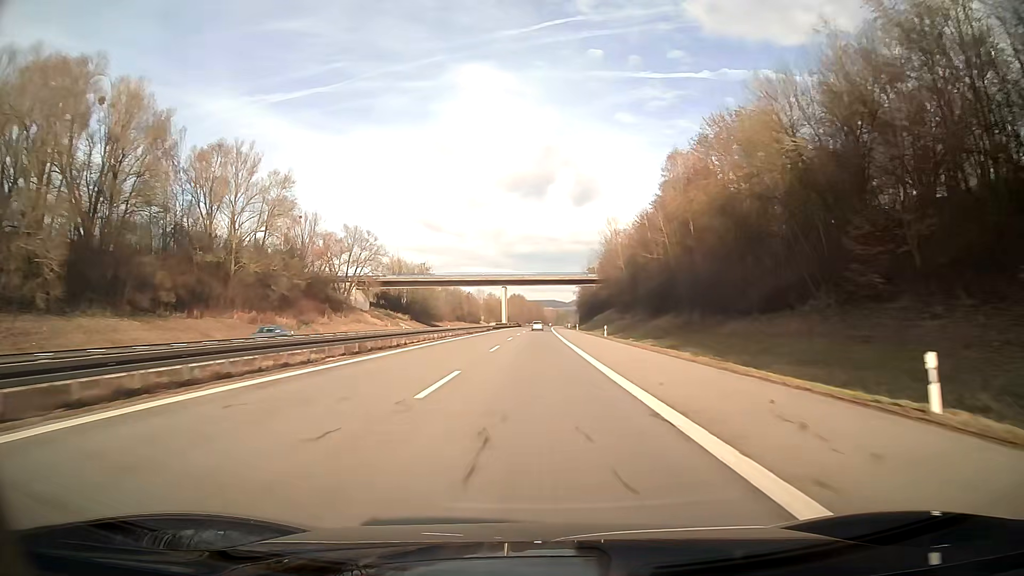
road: motorway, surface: asphalt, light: Day
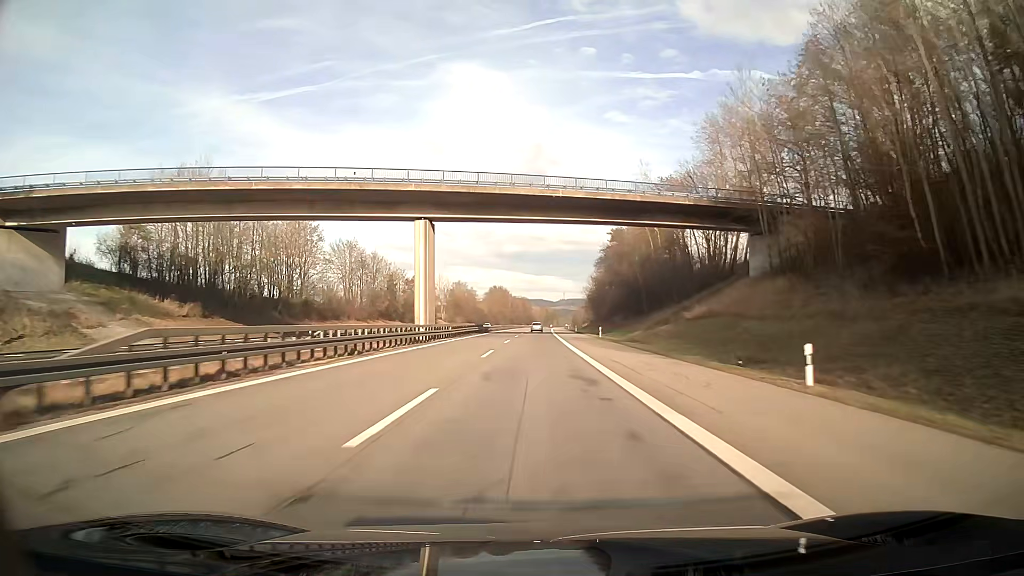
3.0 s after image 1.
(+0.8, +95.4) m; +1°
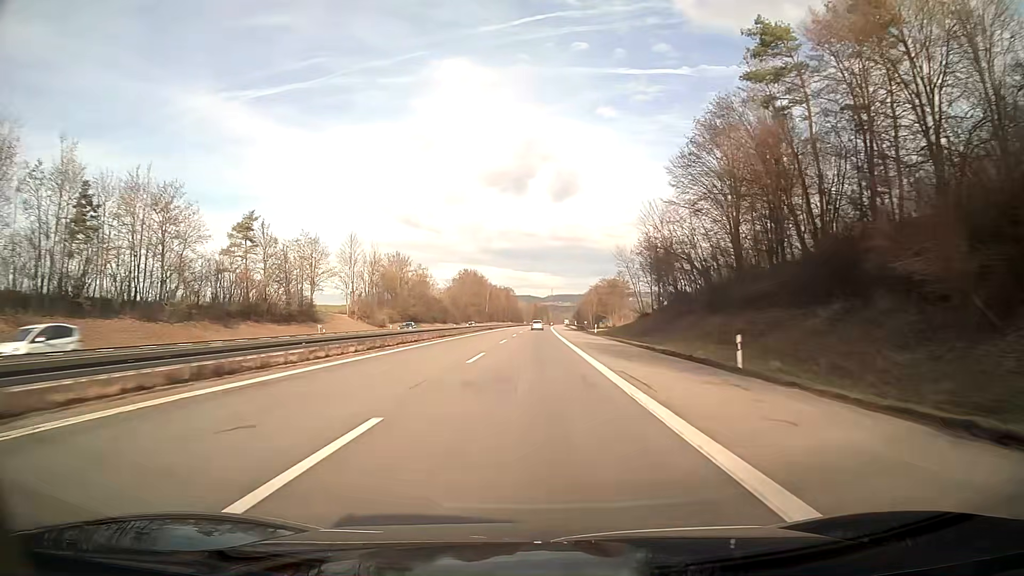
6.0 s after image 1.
(+0.8, +95.3) m; +1°
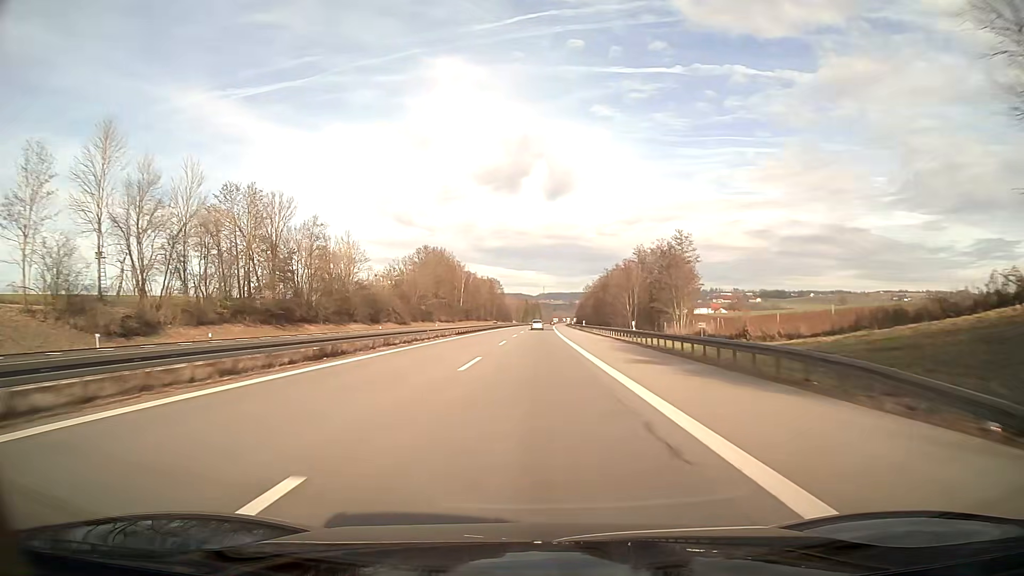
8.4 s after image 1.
(+0.7, +76.3) m; +1°
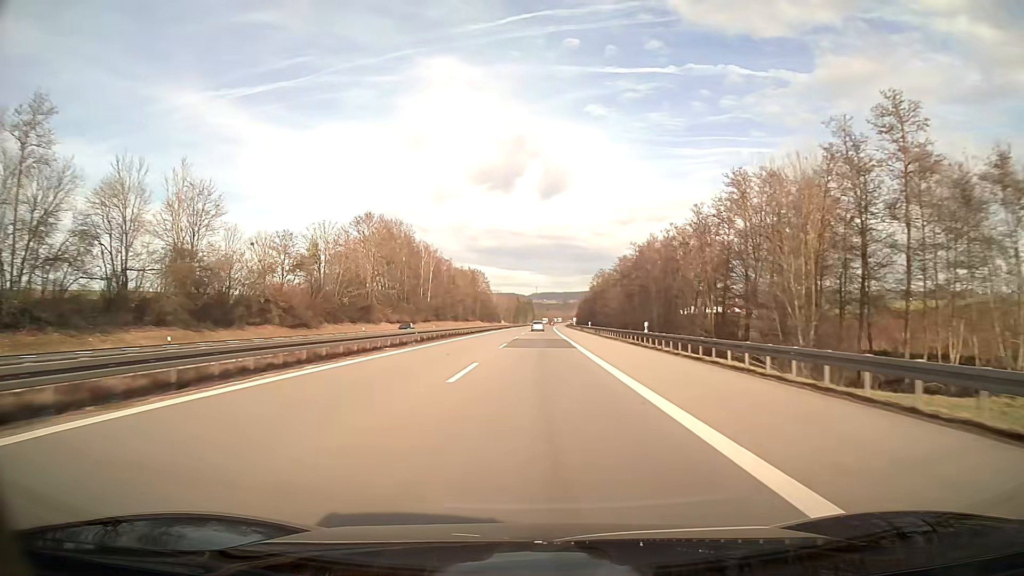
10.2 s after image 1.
(+0.3, +57.3) m; +1°
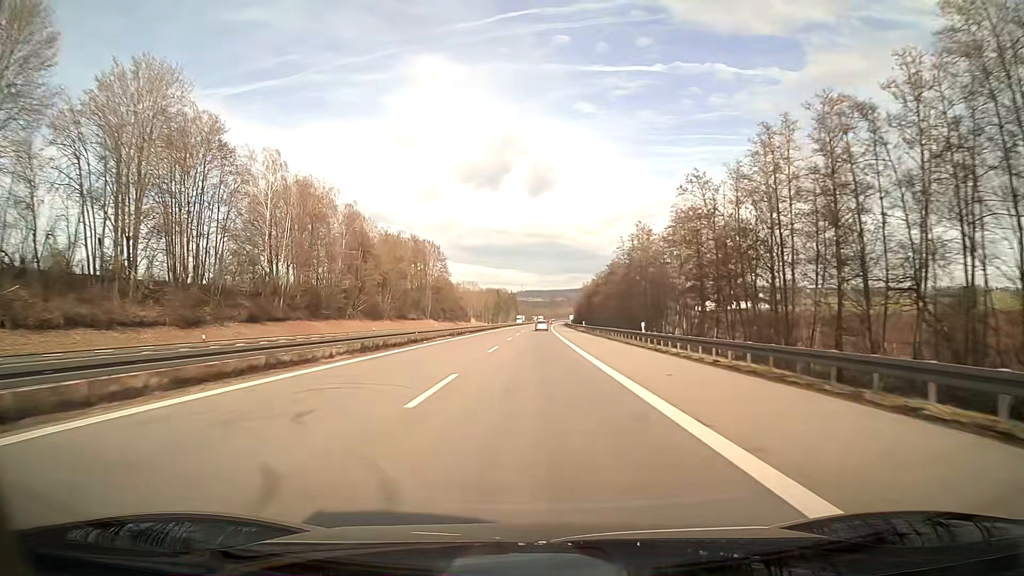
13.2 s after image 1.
(+1.1, +95.2) m; +1°
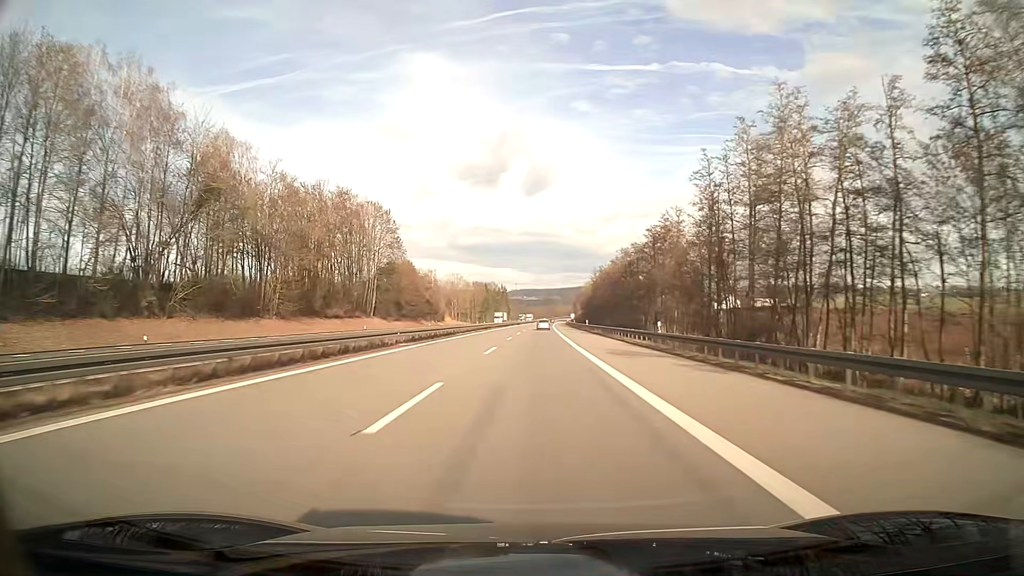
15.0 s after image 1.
(+0.2, +57.2) m; 0°
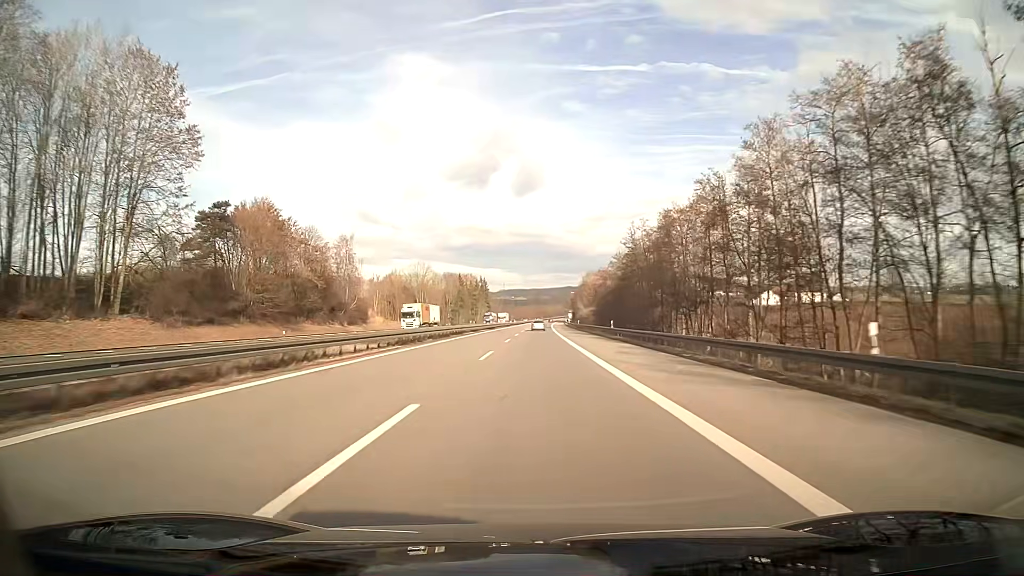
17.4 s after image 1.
(+0.6, +76.2) m; +1°
